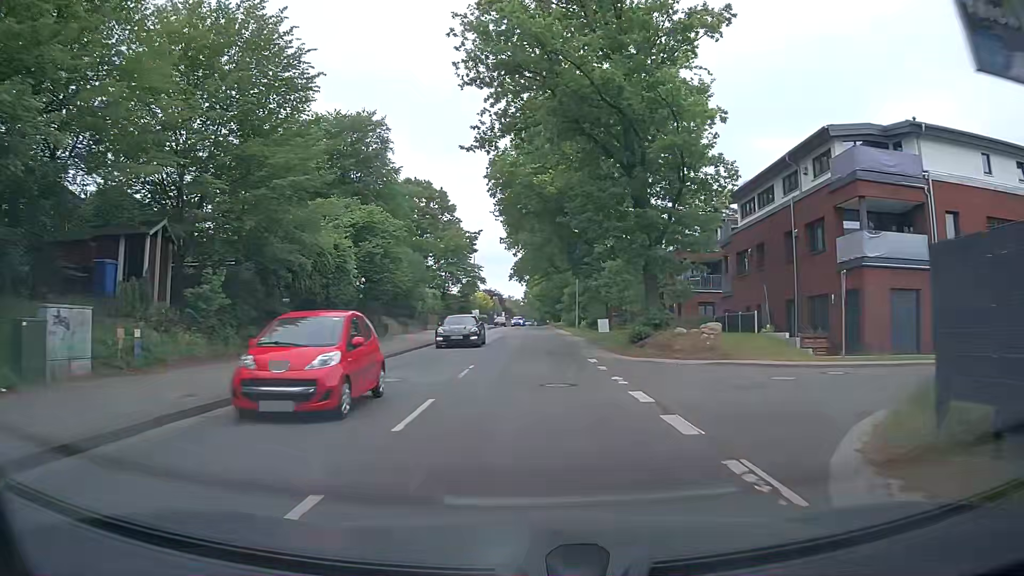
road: tertiary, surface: asphalt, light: Day
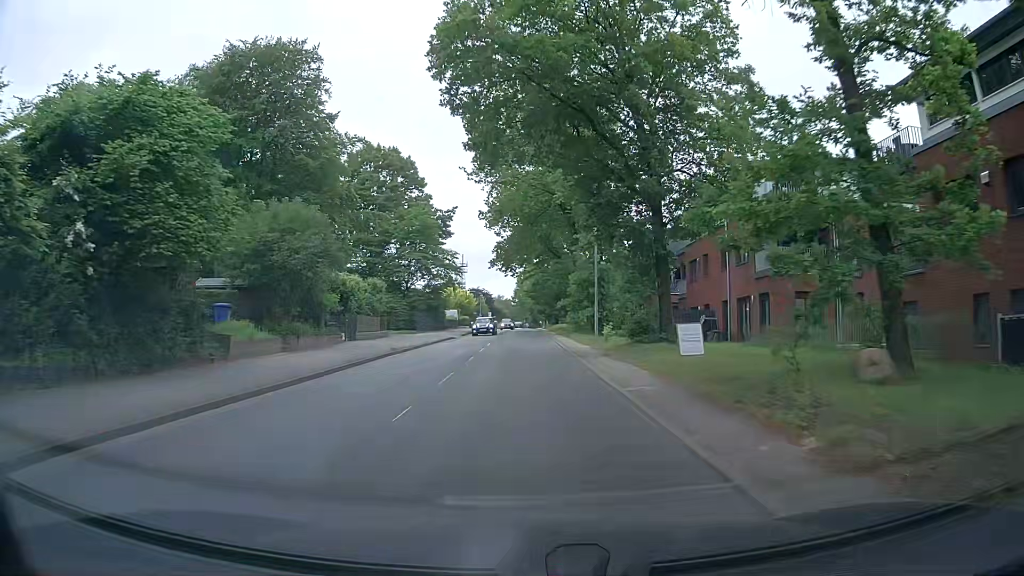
(+0.1, +20.8) m; +1°
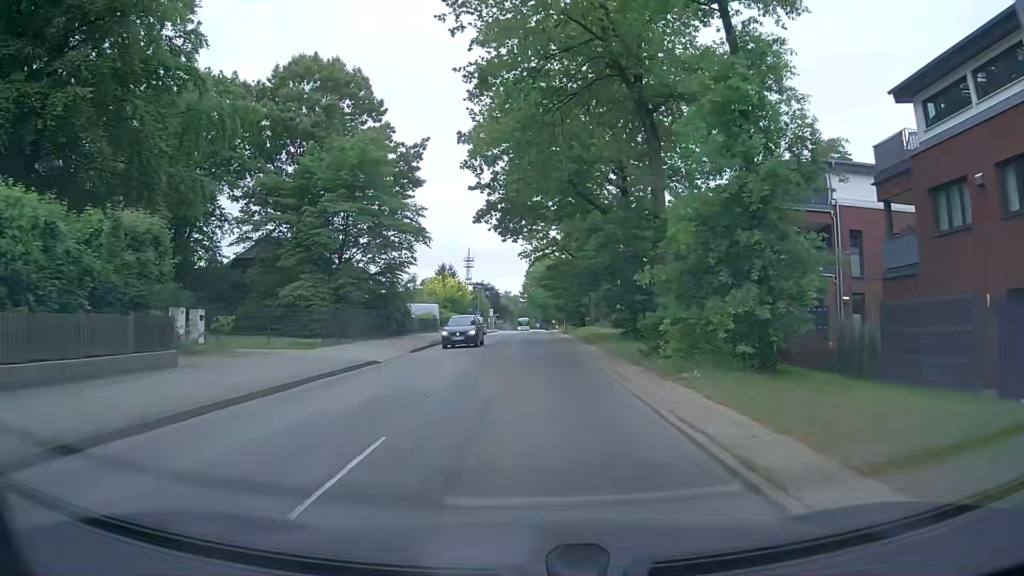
(-0.4, +27.7) m; -1°
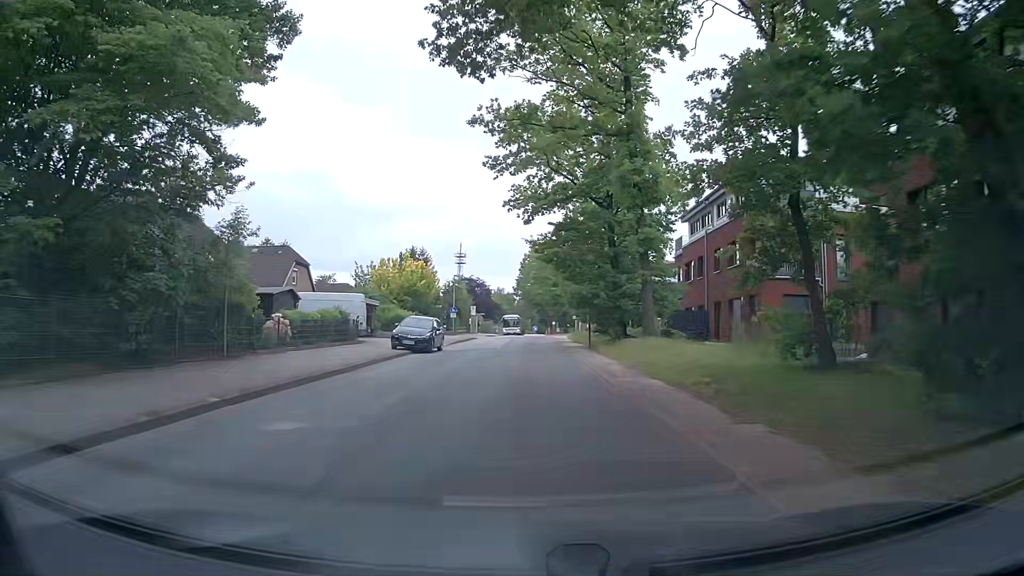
(+0.1, +27.5) m; +1°
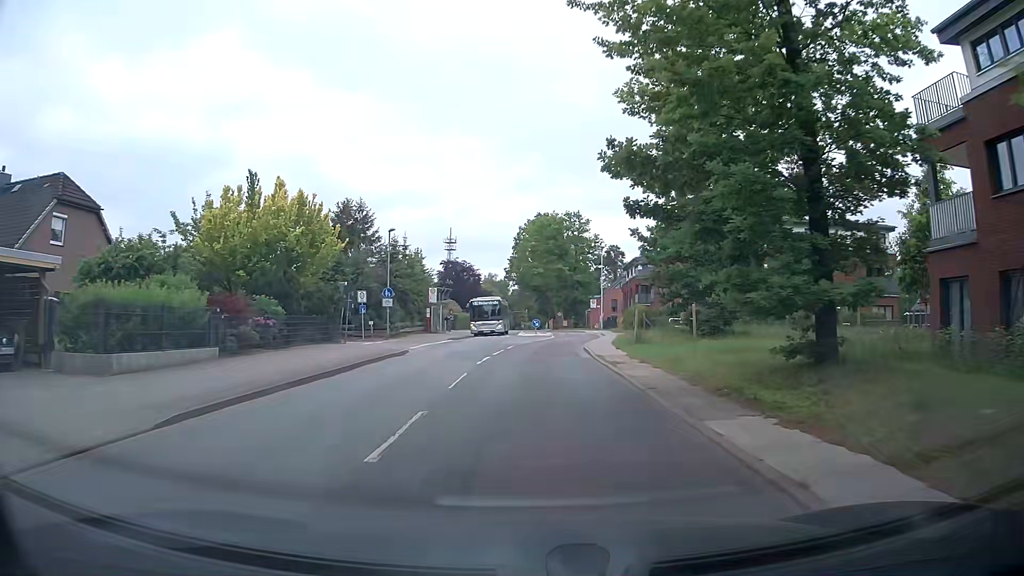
(-0.1, +32.7) m; +1°
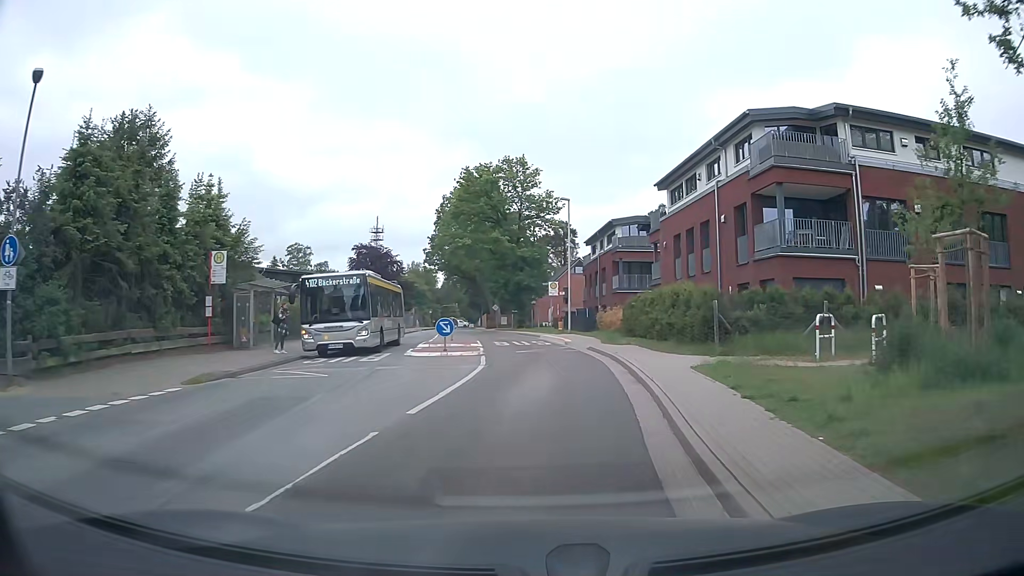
(+0.4, +27.7) m; +4°
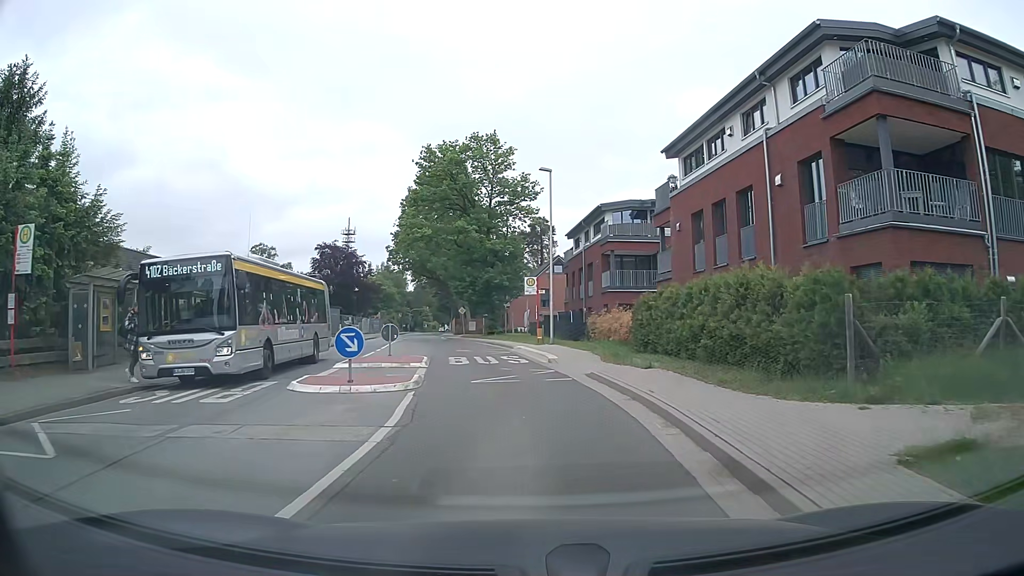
(+0.3, +9.0) m; +3°
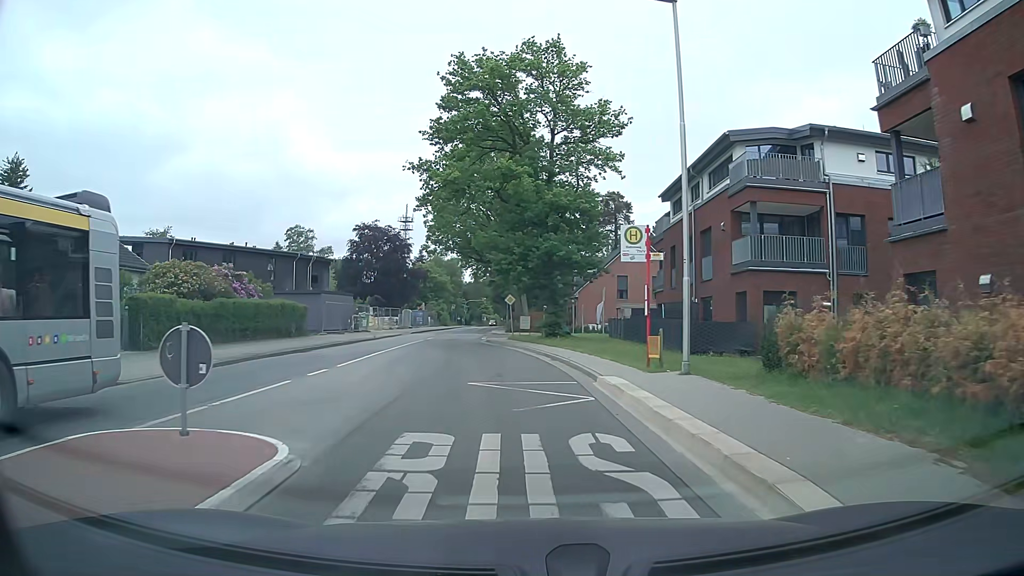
(-0.7, +16.9) m; -5°
(0, +10) (-2, +20) (-3, +30) (-5, +40) (-5, +50) (-6, +60) (-6, +70) (-7, +80) (-7, +90) (-7, +100) m
